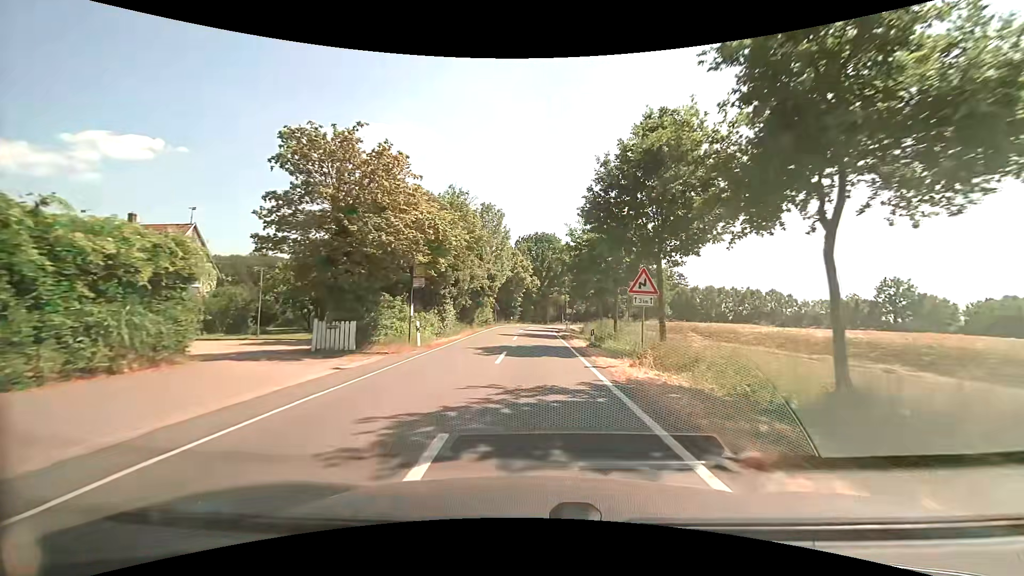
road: secondary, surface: asphalt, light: Day
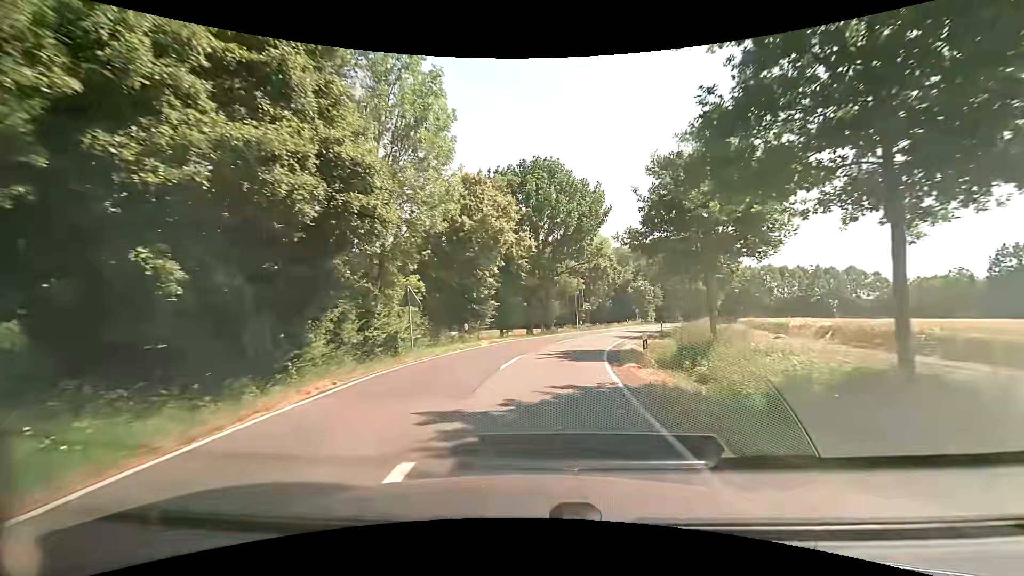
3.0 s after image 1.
(+0.1, +36.9) m; 0°
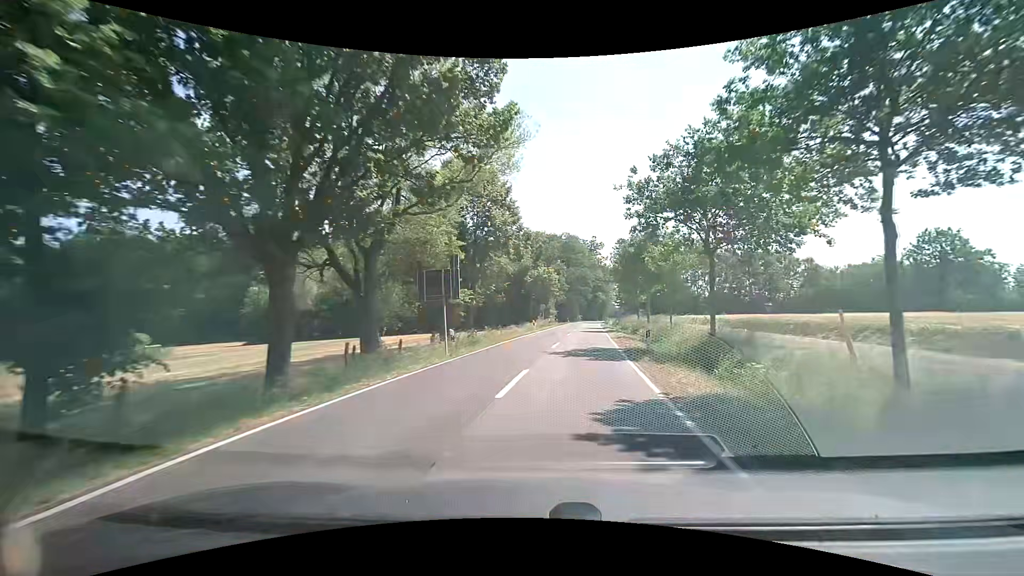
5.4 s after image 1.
(+2.8, +28.2) m; +12°
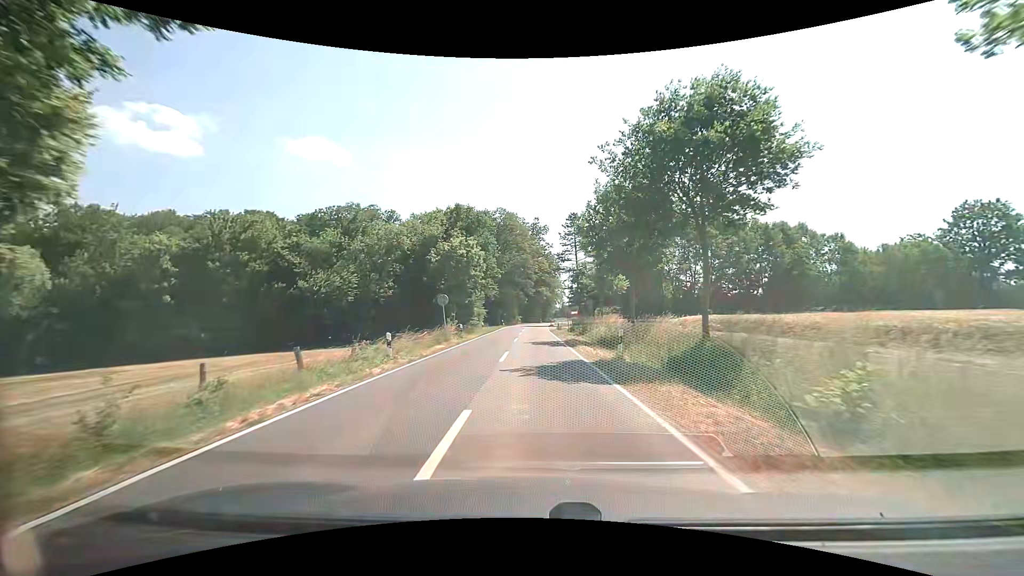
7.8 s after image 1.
(+2.7, +29.0) m; +7°
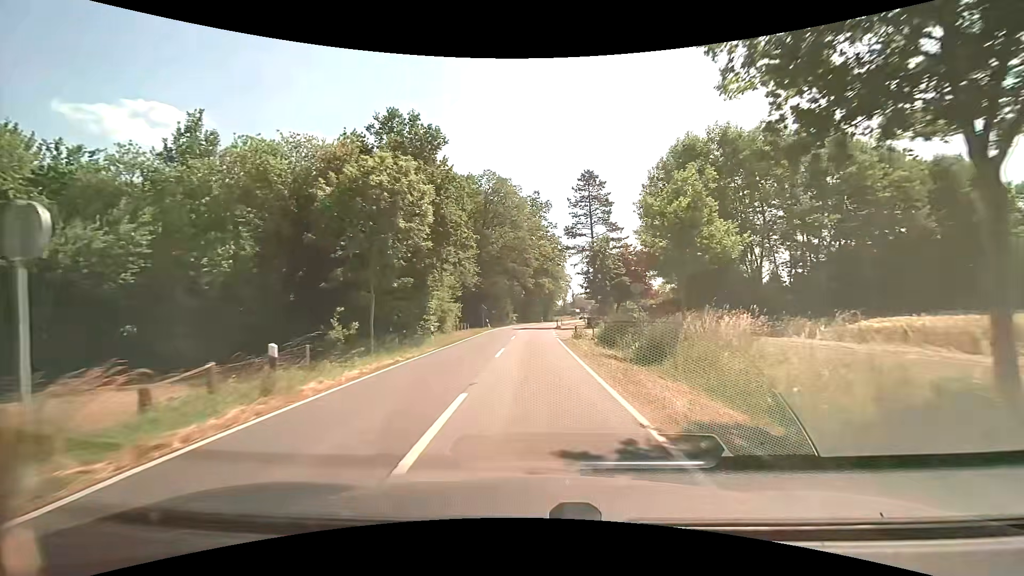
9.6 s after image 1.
(+0.2, +22.8) m; 0°
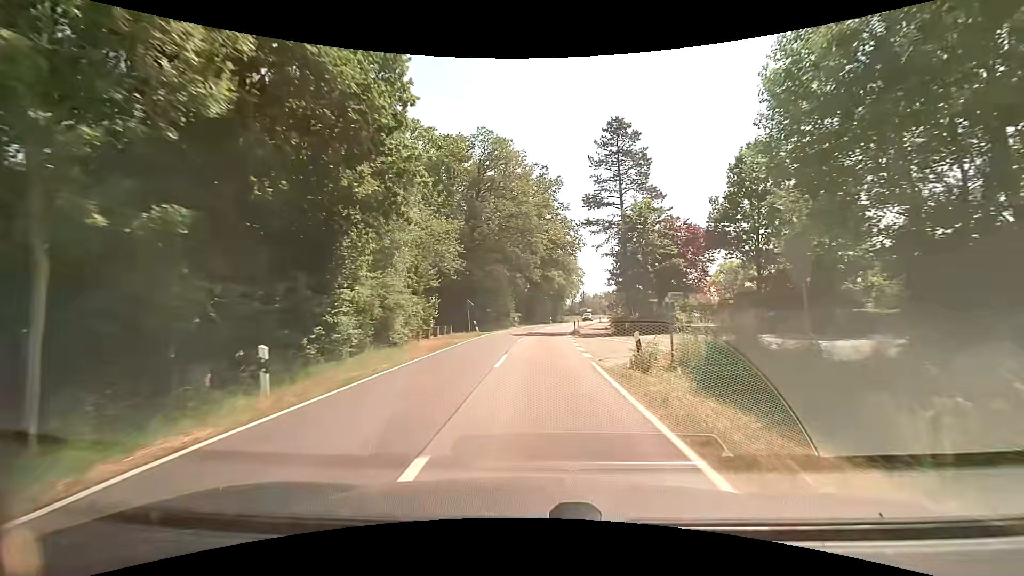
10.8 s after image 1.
(-0.1, +15.6) m; -1°
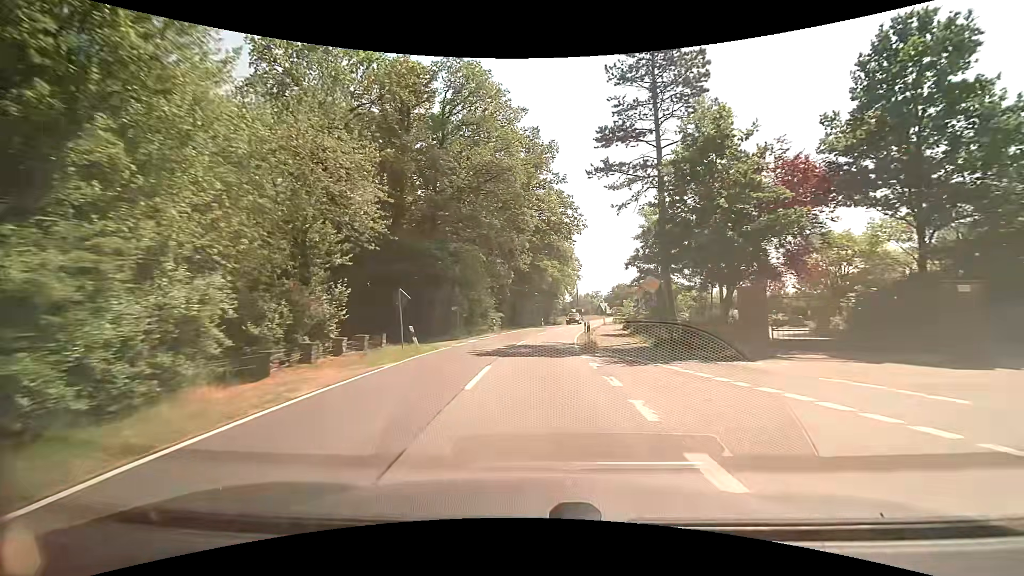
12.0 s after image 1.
(+0.1, +15.9) m; +1°
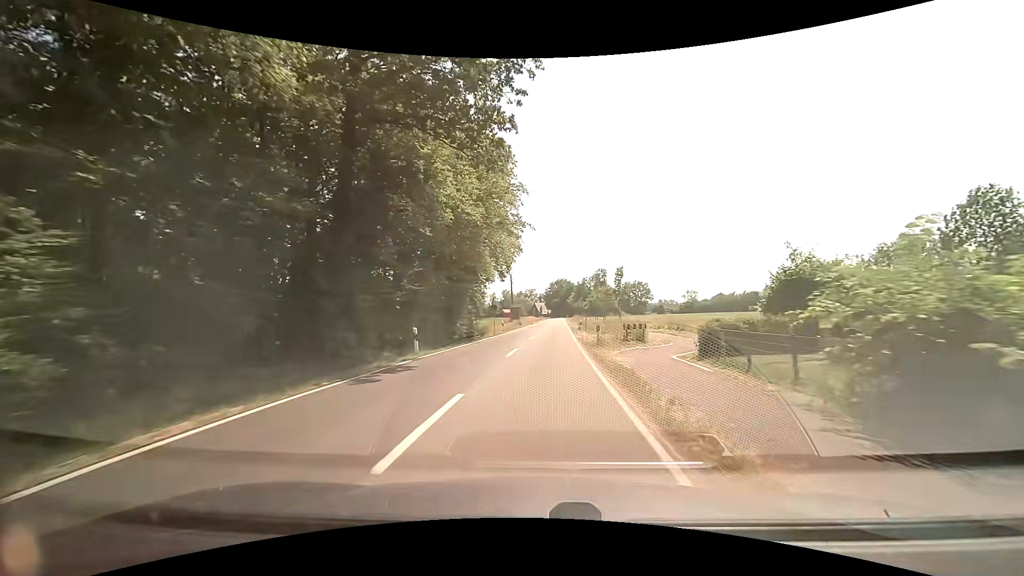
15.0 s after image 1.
(+2.3, +40.6) m; +8°
(0, +10) (0, +20) (+1, +30) (+1, +40) (+2, +50) (+2, +60) (+3, +70) (+3, +80) (+4, +90) (+4, +100) m
